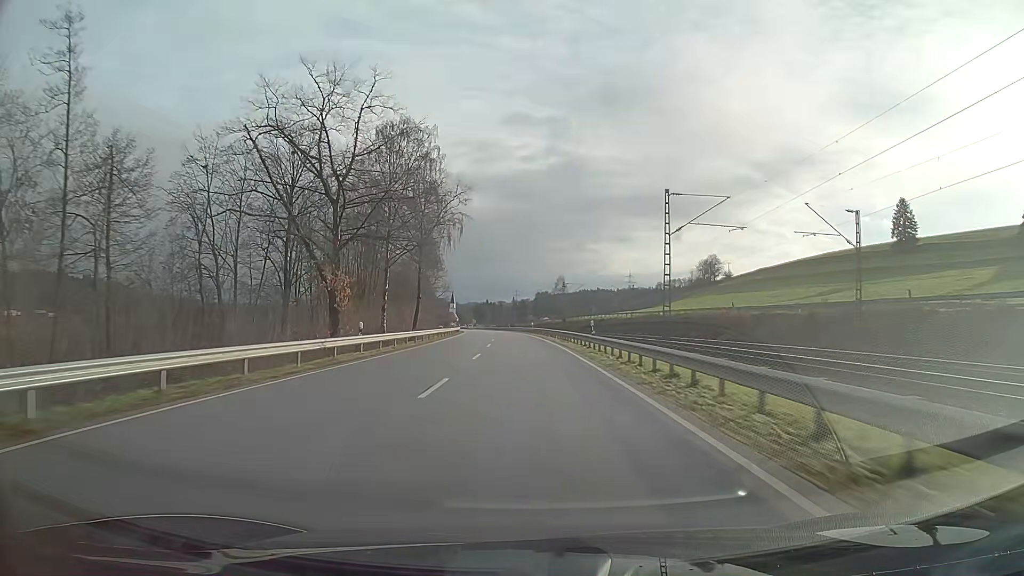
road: primary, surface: asphalt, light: Day
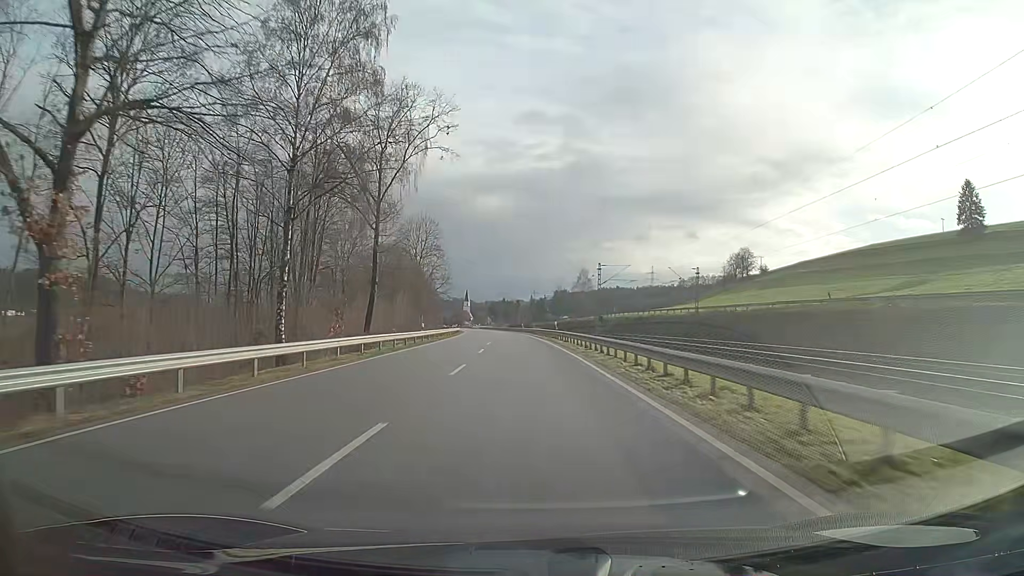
(-0.4, +31.7) m; -2°
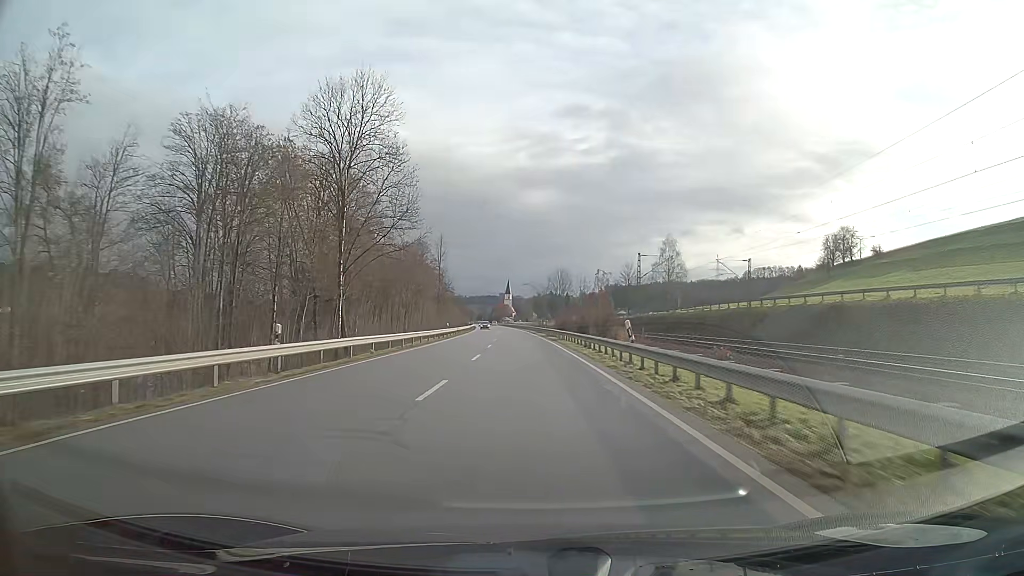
(-2.8, +79.3) m; -4°
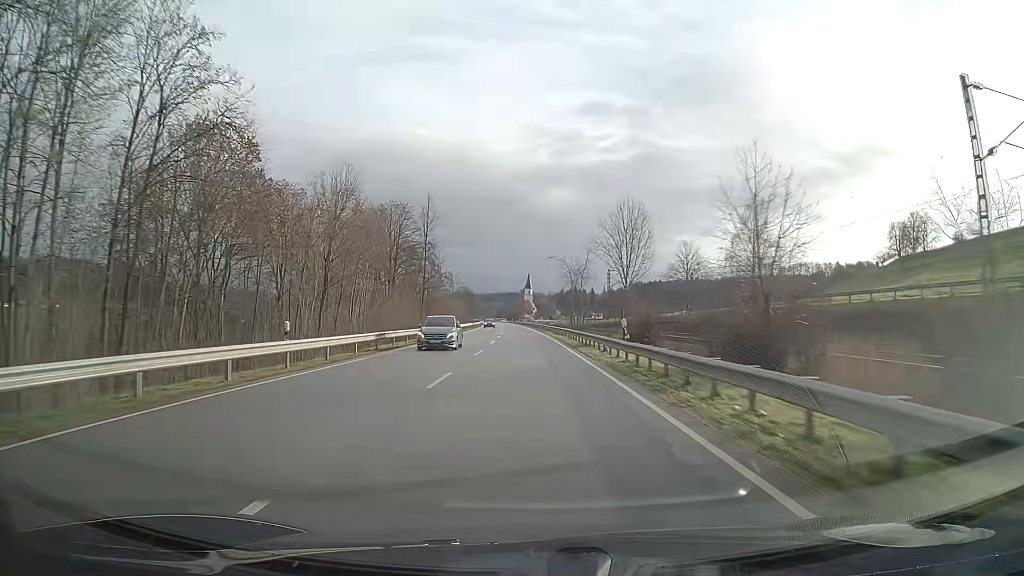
(-0.8, +47.6) m; -2°
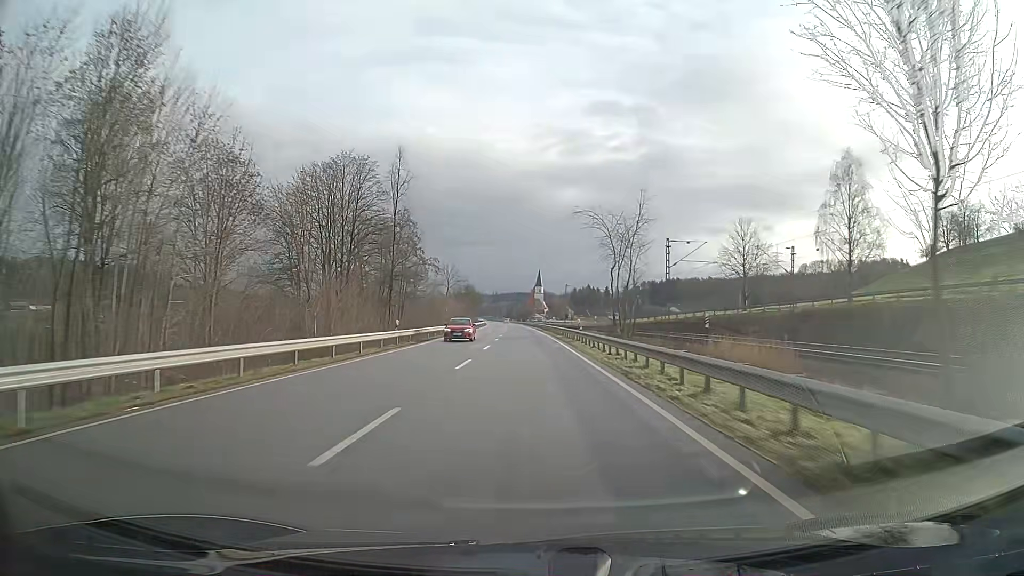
(-0.3, +31.7) m; -1°
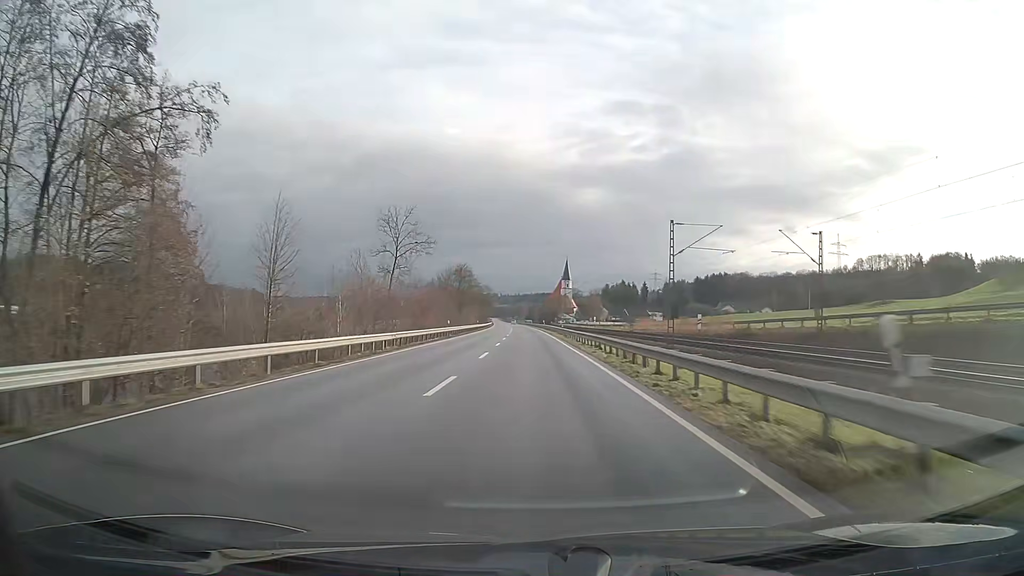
(-1.4, +79.1) m; -2°
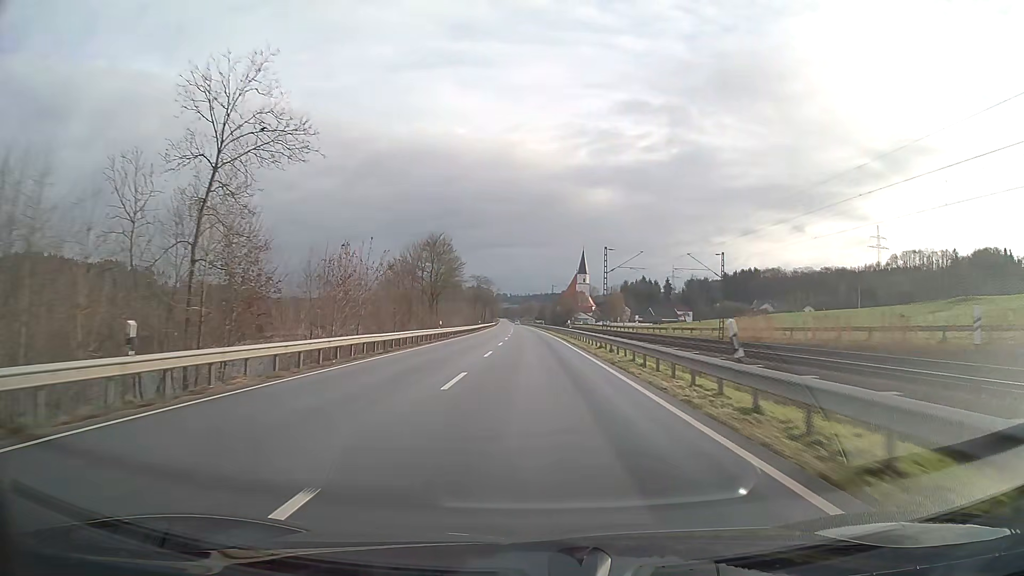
(-0.4, +47.4) m; -1°
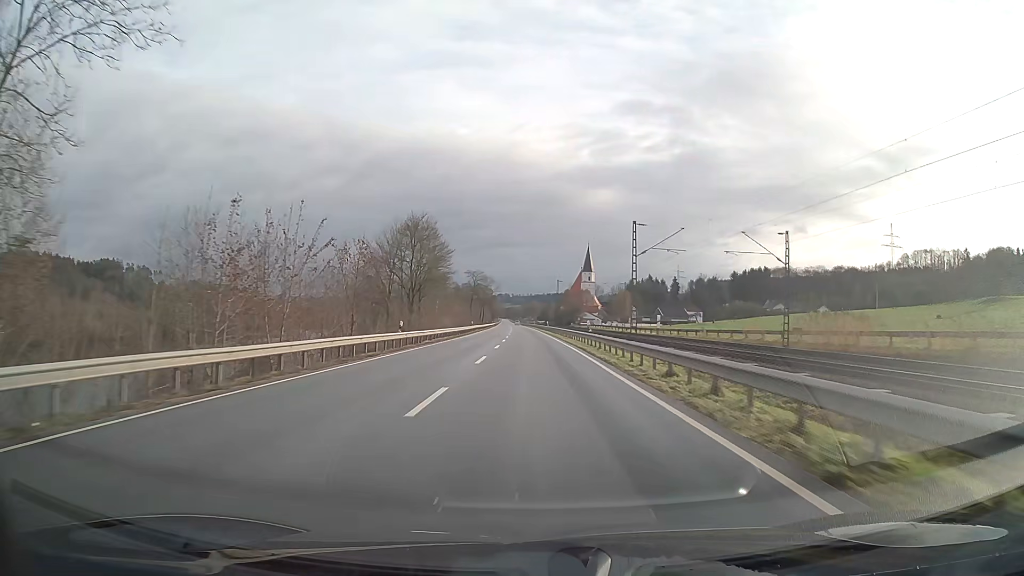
(0.0, +15.8) m; 0°
(0, +10) (0, +20) (0, +30) (0, +40) (0, +50) (0, +60) (-1, +70) (-1, +80) (-1, +90) (-1, +100) m
